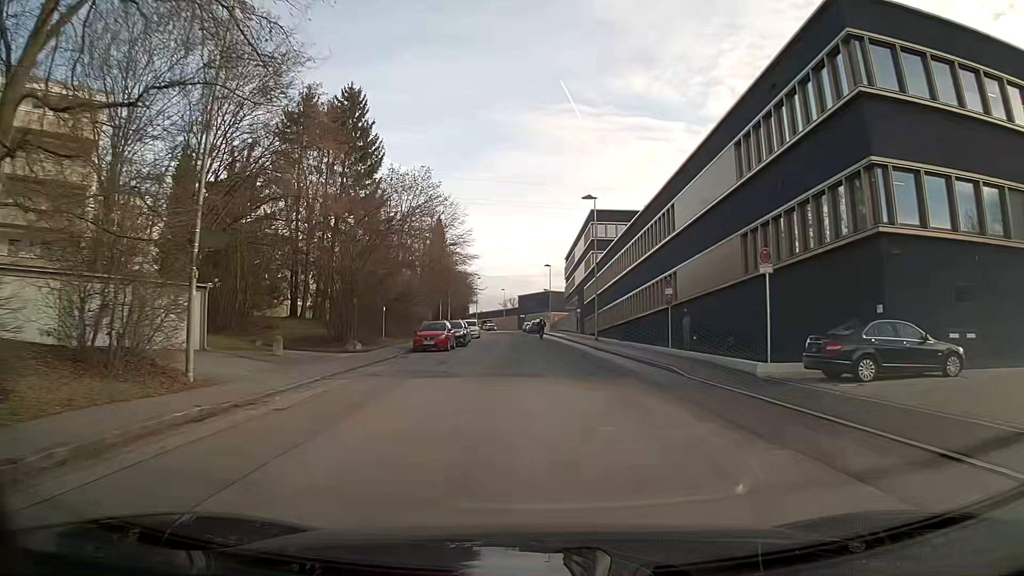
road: residential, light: Day
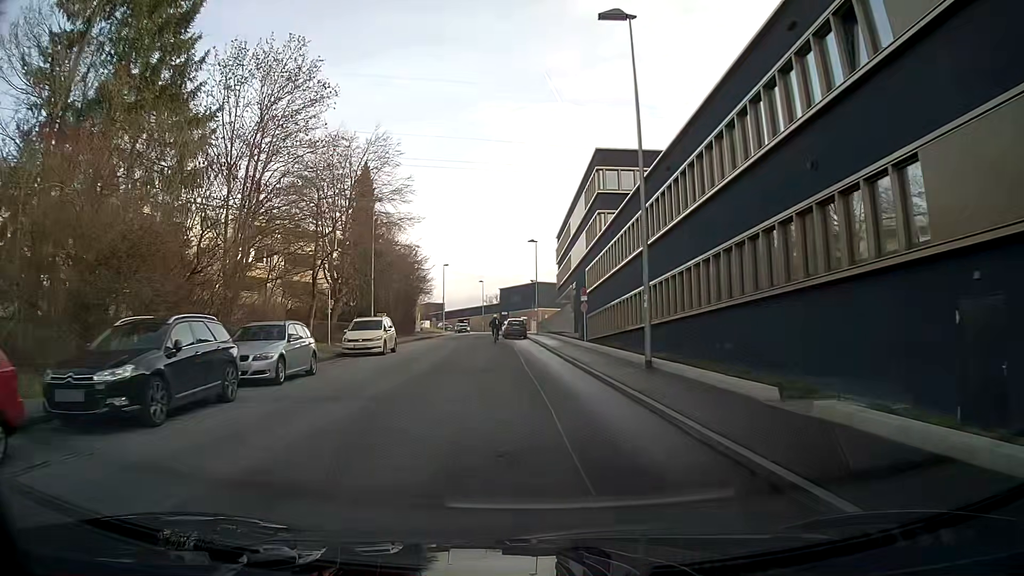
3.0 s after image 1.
(+0.5, +29.1) m; -1°
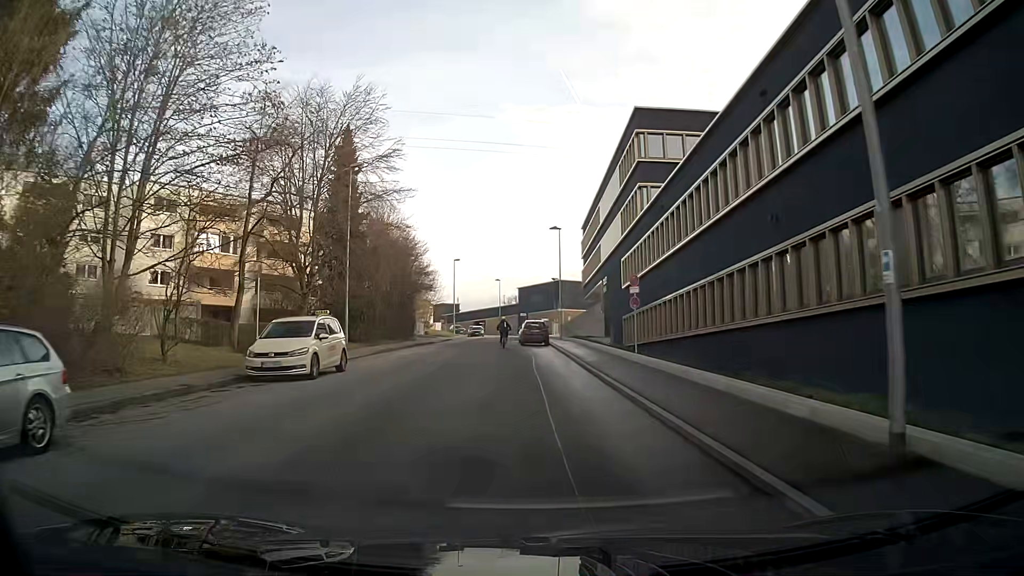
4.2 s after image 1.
(-0.2, +11.5) m; -2°
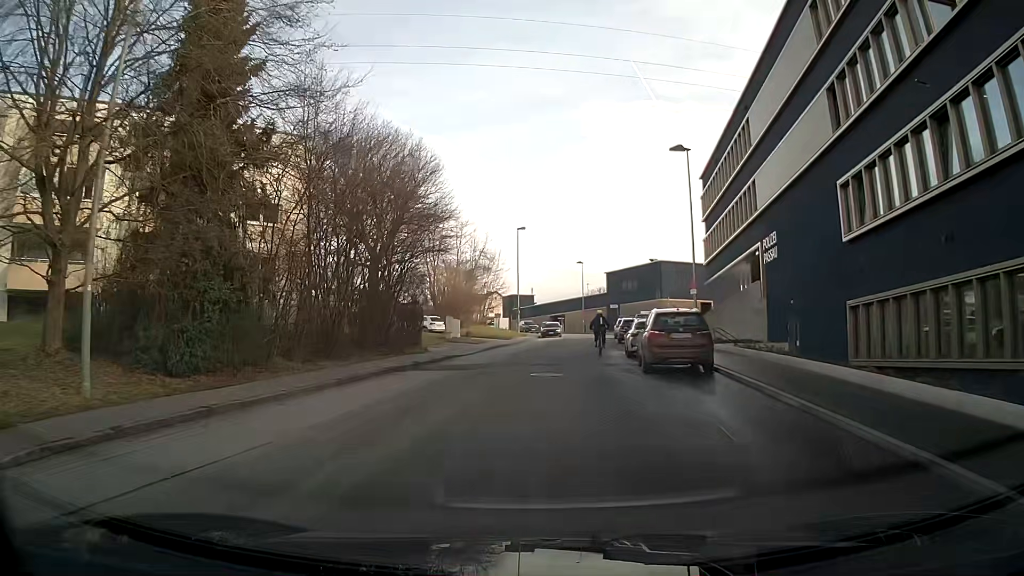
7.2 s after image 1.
(-1.4, +26.7) m; -6°
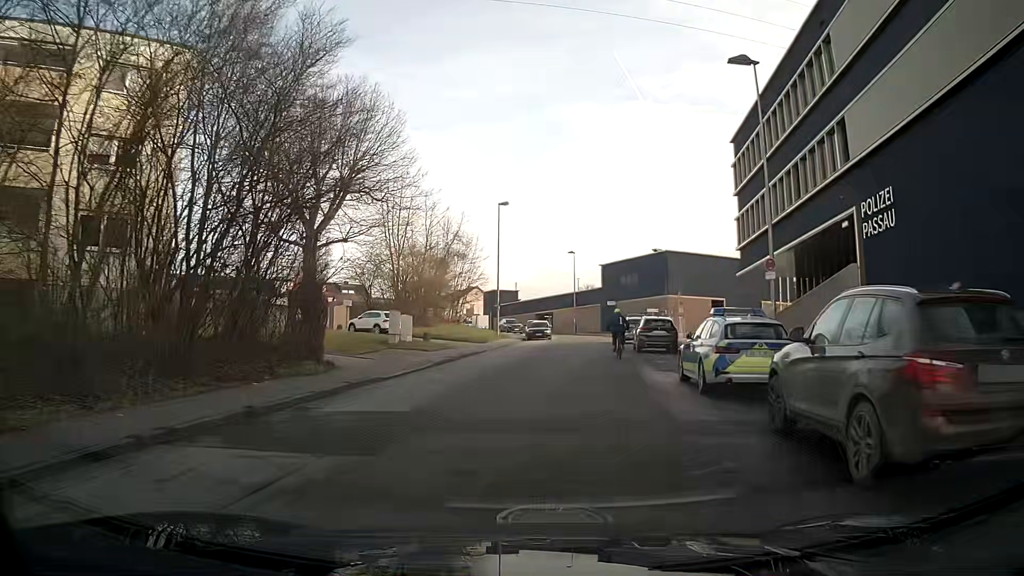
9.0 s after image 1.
(0.0, +12.4) m; +2°
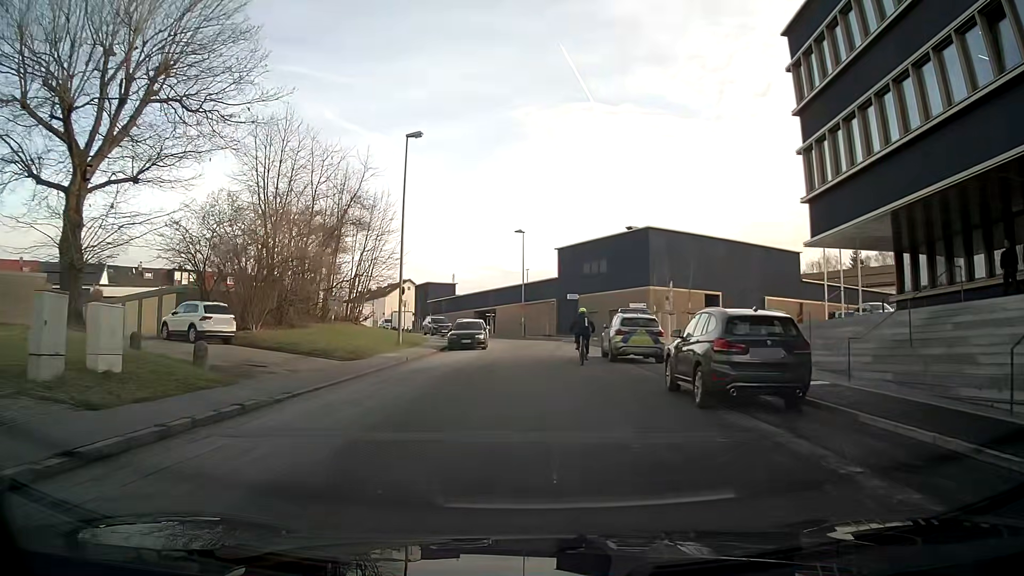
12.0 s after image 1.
(+0.8, +19.0) m; +4°
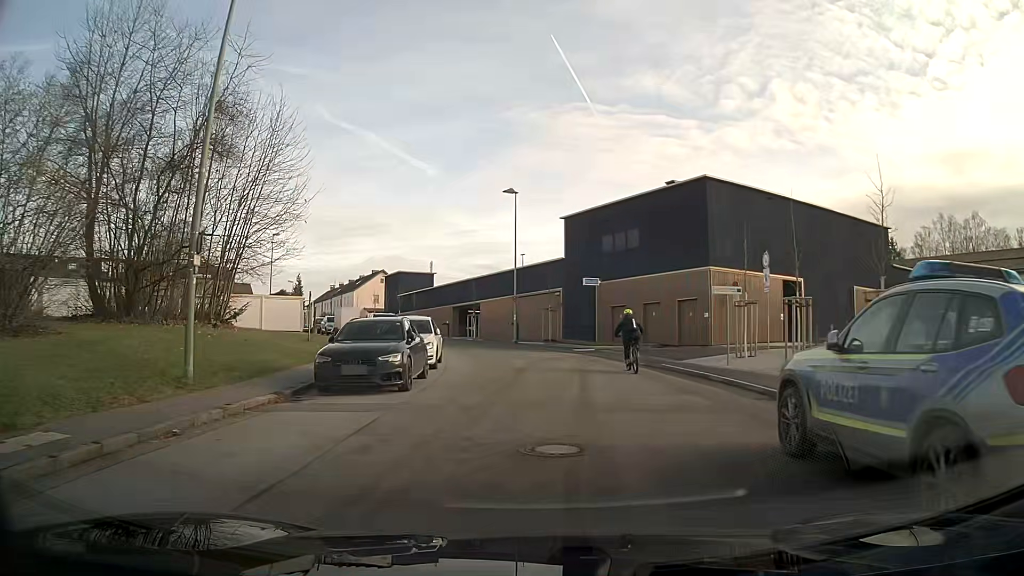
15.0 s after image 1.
(+0.1, +19.5) m; +1°
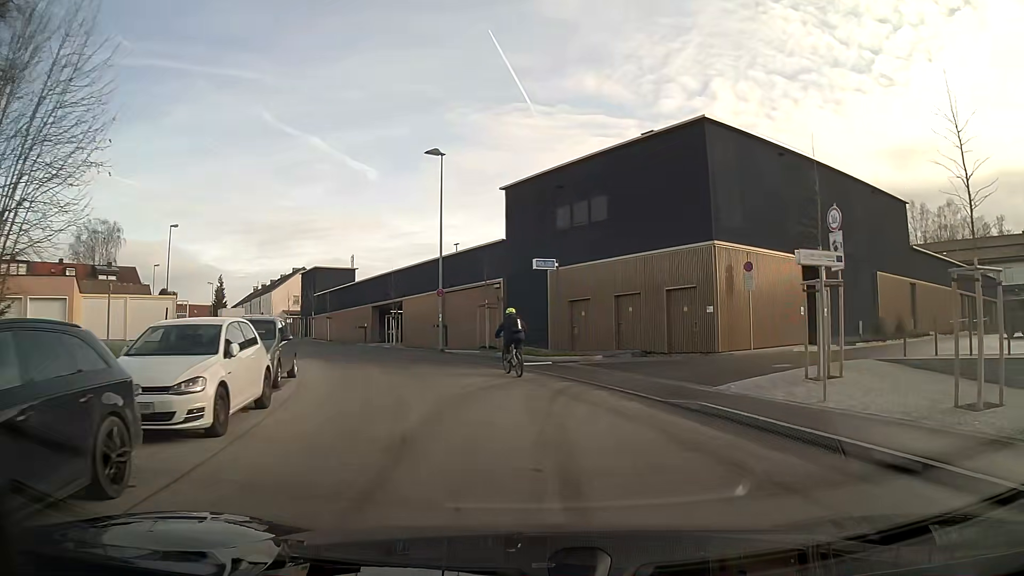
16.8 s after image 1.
(+0.4, +10.8) m; +5°
(0, +10) (-3, +20) (-7, +29) (-12, +37) (-18, +46) (-23, +54) (-29, +62) (-35, +70) (-41, +78) (-47, +86) m
